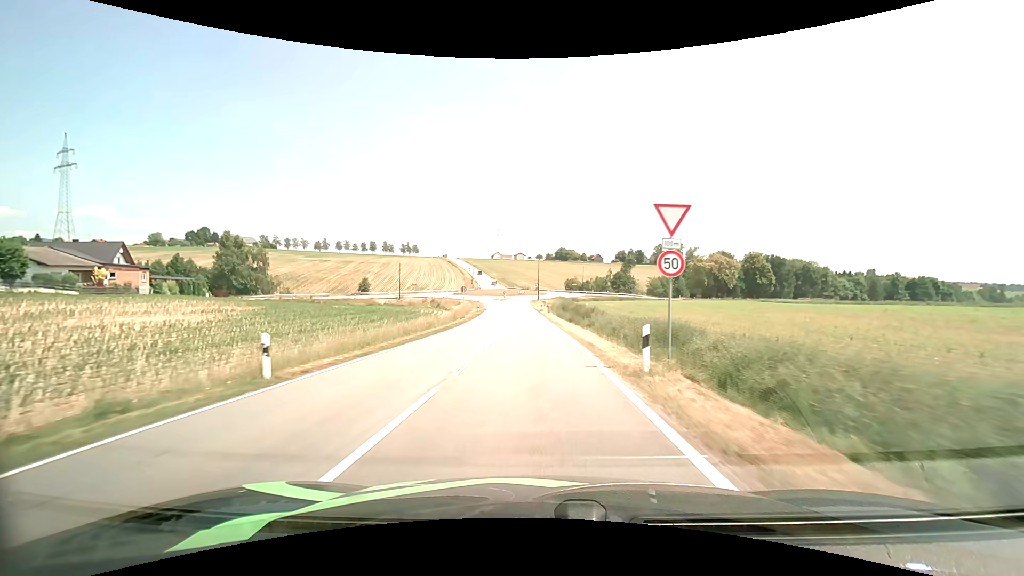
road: tertiary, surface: asphalt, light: Day
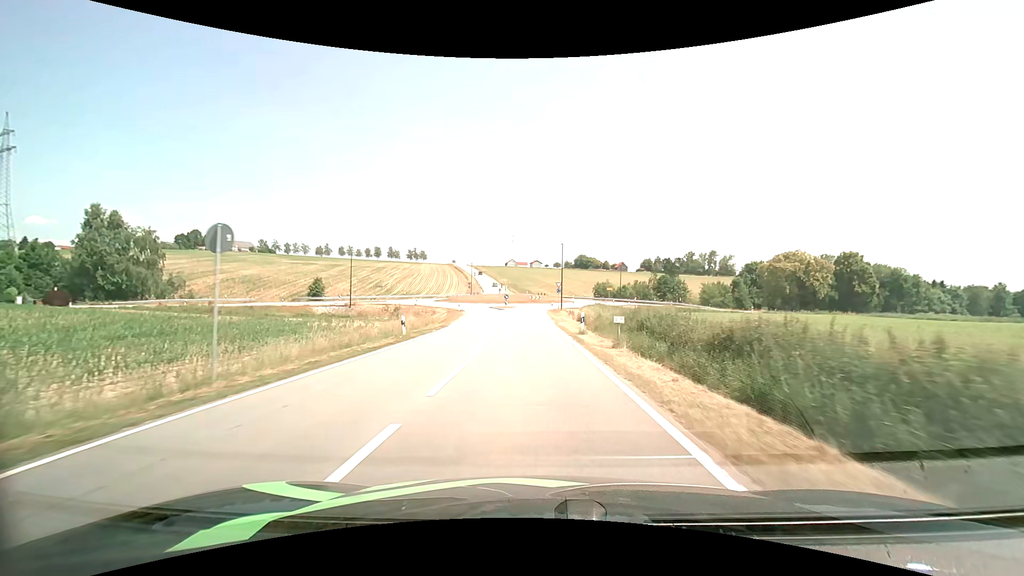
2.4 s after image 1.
(-0.7, +39.2) m; -2°
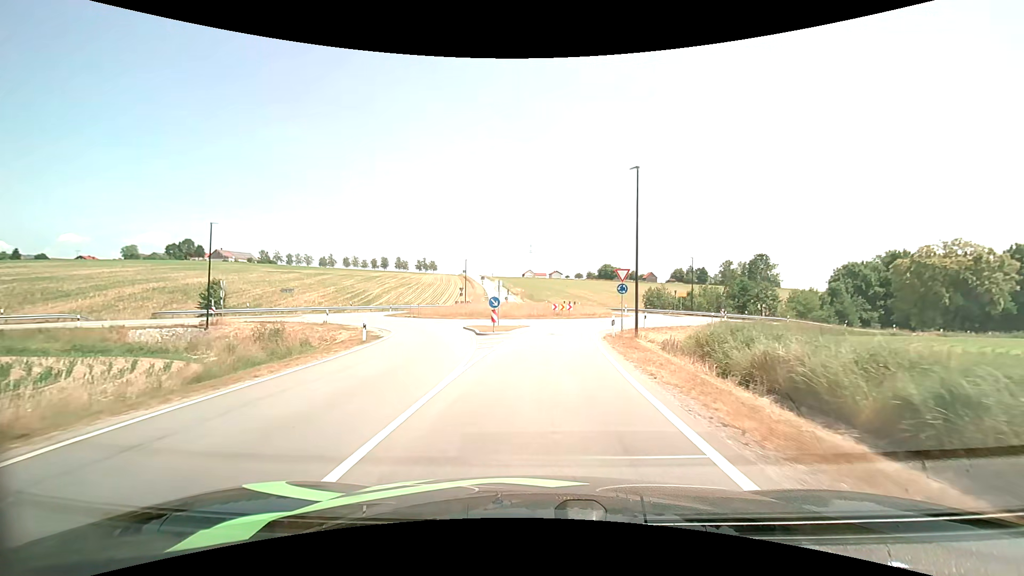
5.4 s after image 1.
(-0.7, +36.9) m; -2°
